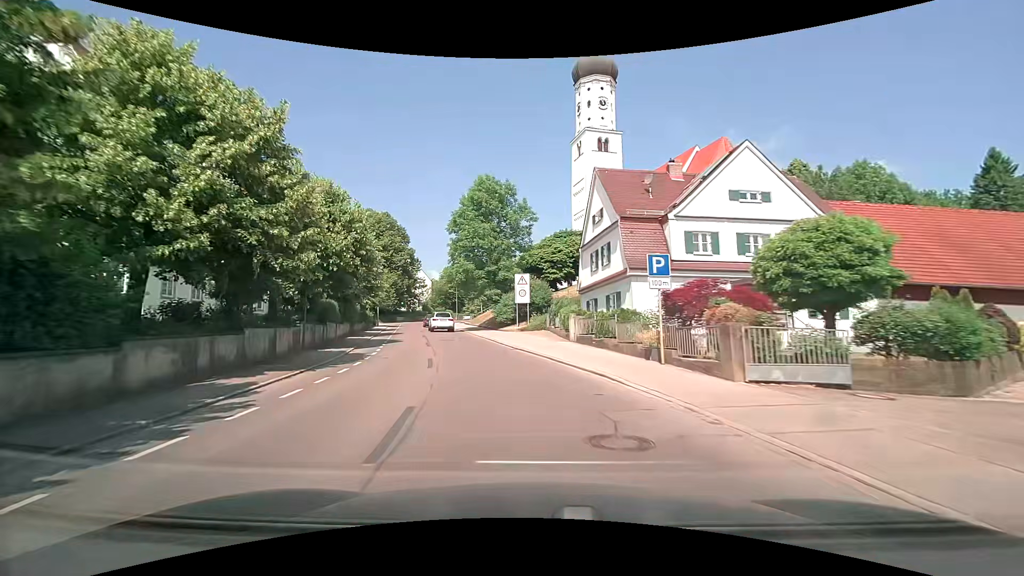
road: tertiary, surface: asphalt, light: Day
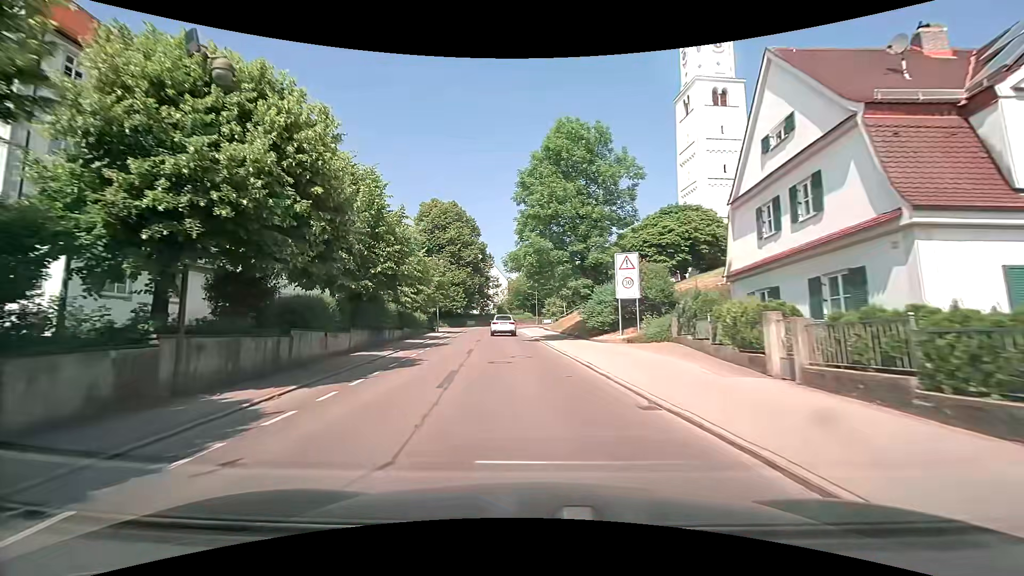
(-1.2, +13.1) m; -10°
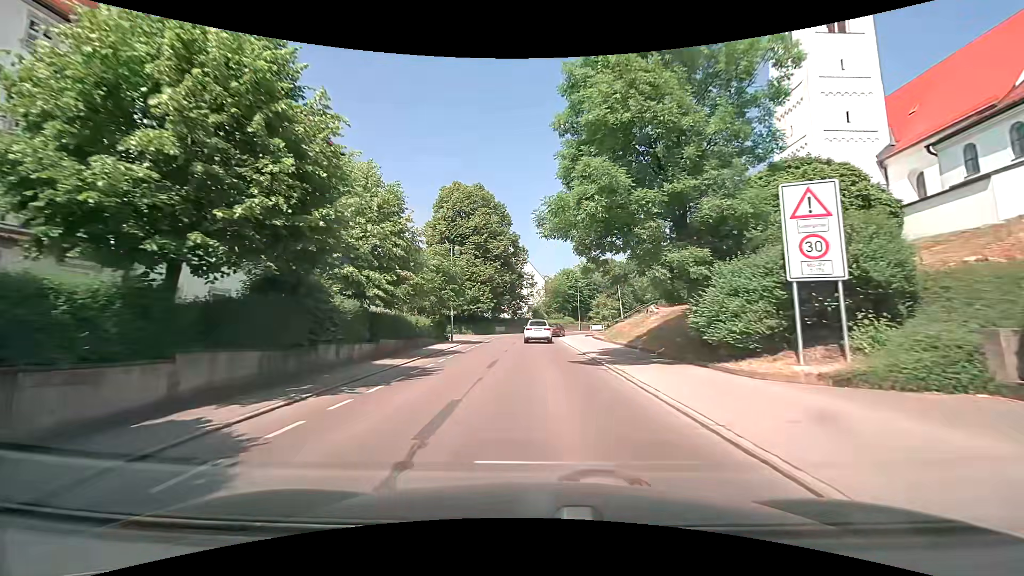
(-0.7, +12.9) m; -4°
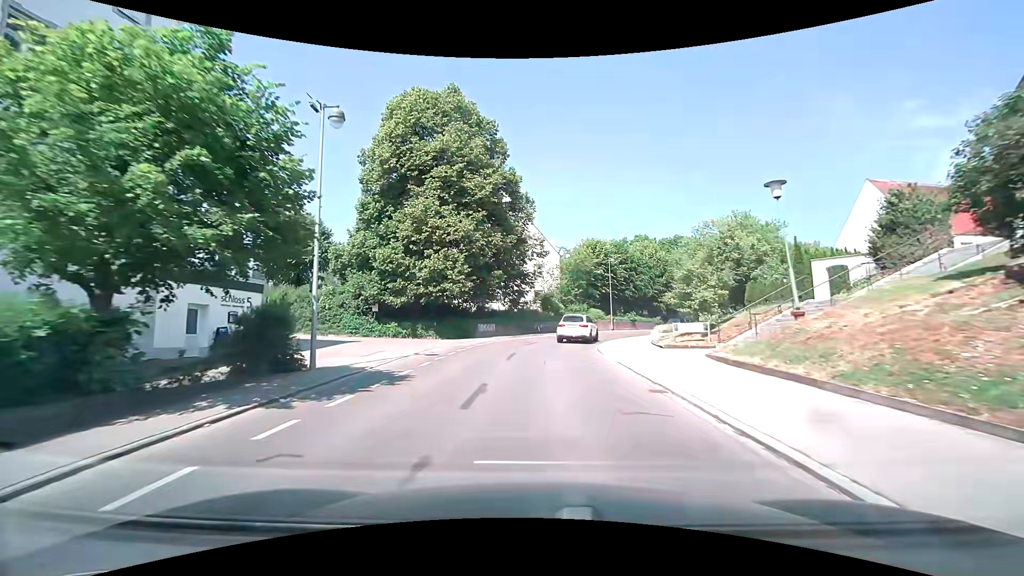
(-0.5, +25.2) m; -2°
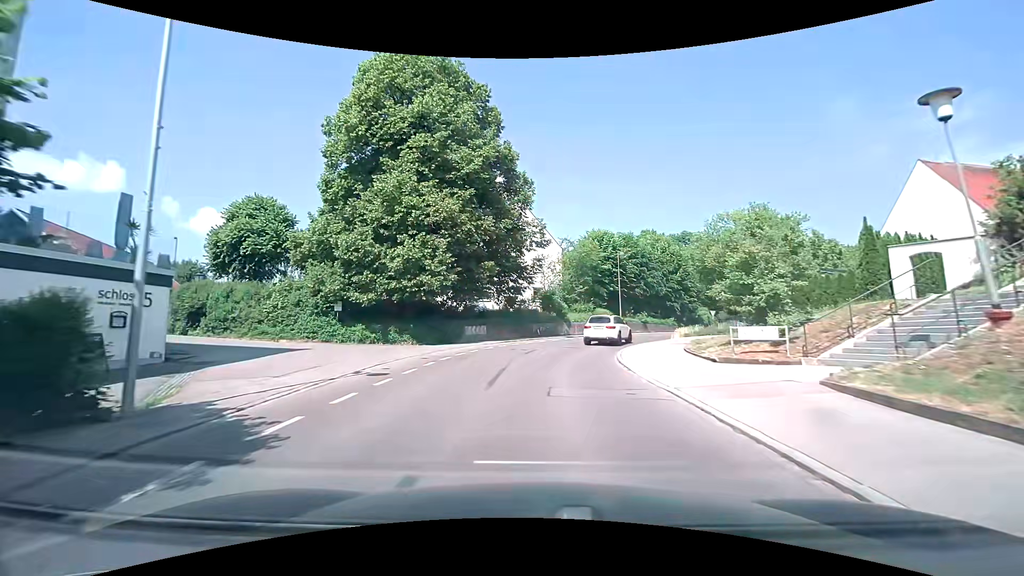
(+0.1, +6.0) m; +1°
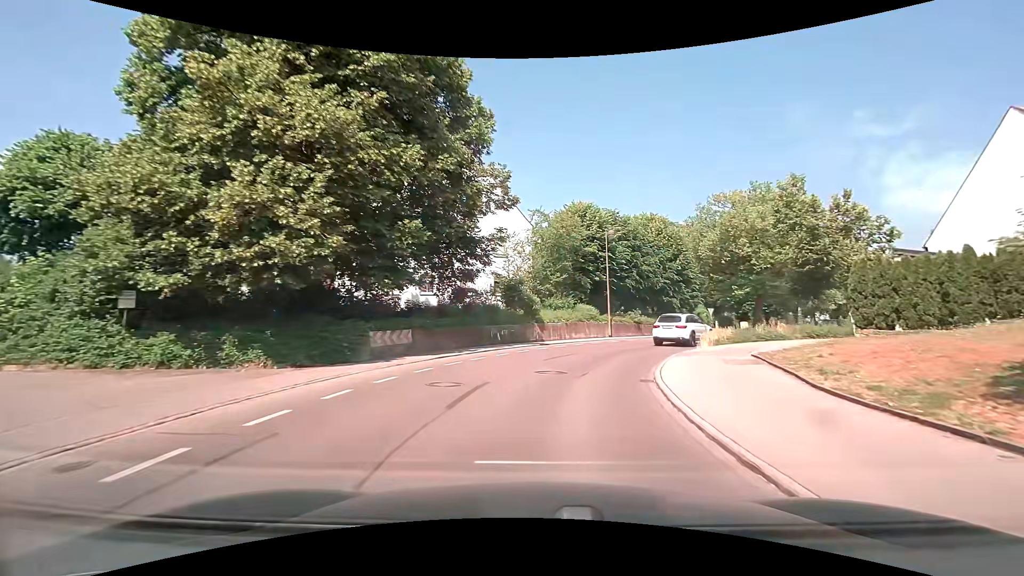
(+0.2, +11.6) m; +3°
(+1, +10) (+3, +20) (+8, +29) (+14, +36) (+22, +43) (+29, +50) (+36, +57) (+43, +64) (+49, +72) (+56, +79) m
